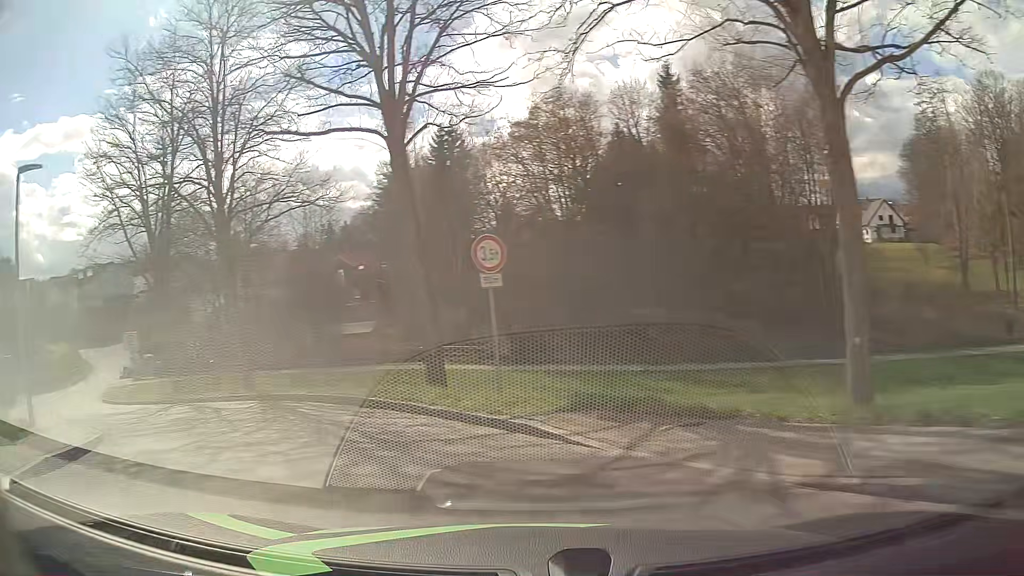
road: residential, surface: asphalt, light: Day
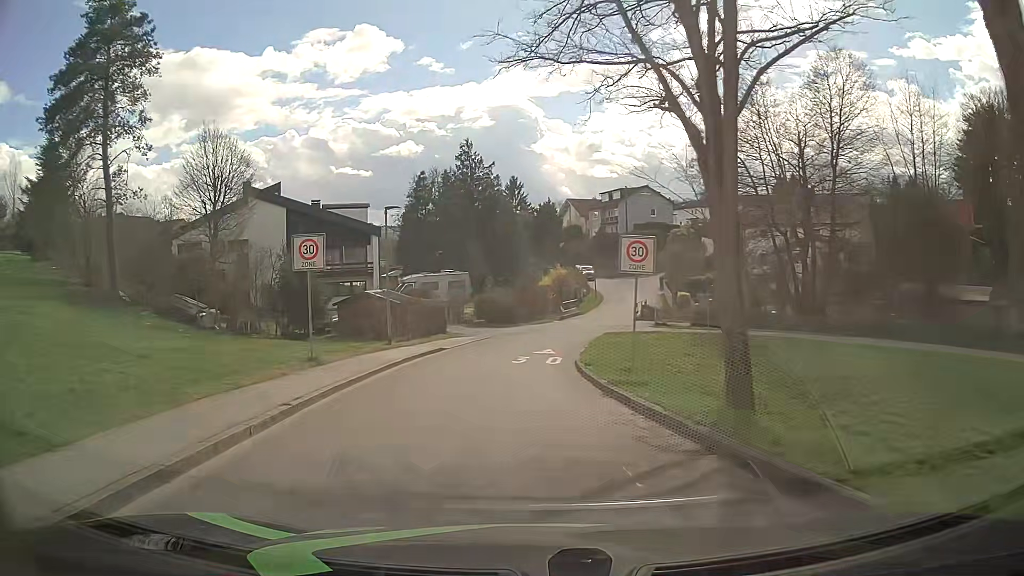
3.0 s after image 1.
(-8.0, +16.2) m; -46°
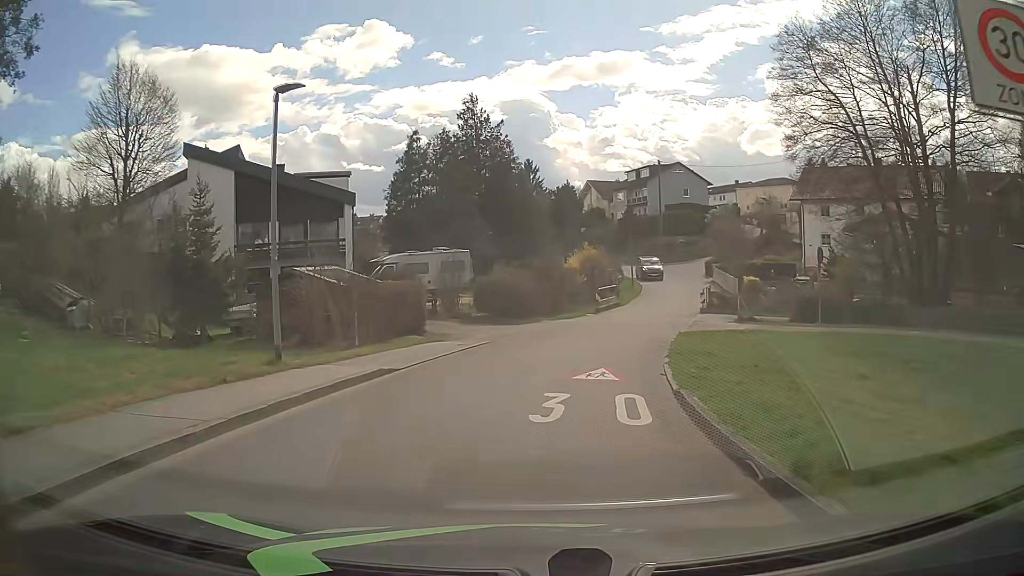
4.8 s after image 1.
(-0.3, +13.0) m; +1°
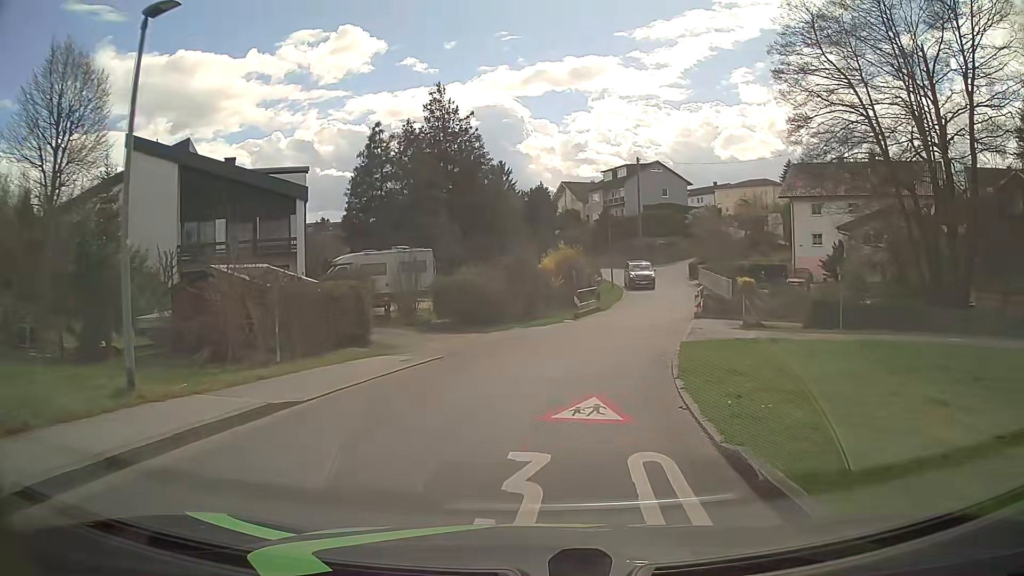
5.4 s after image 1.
(0.0, +4.0) m; 0°
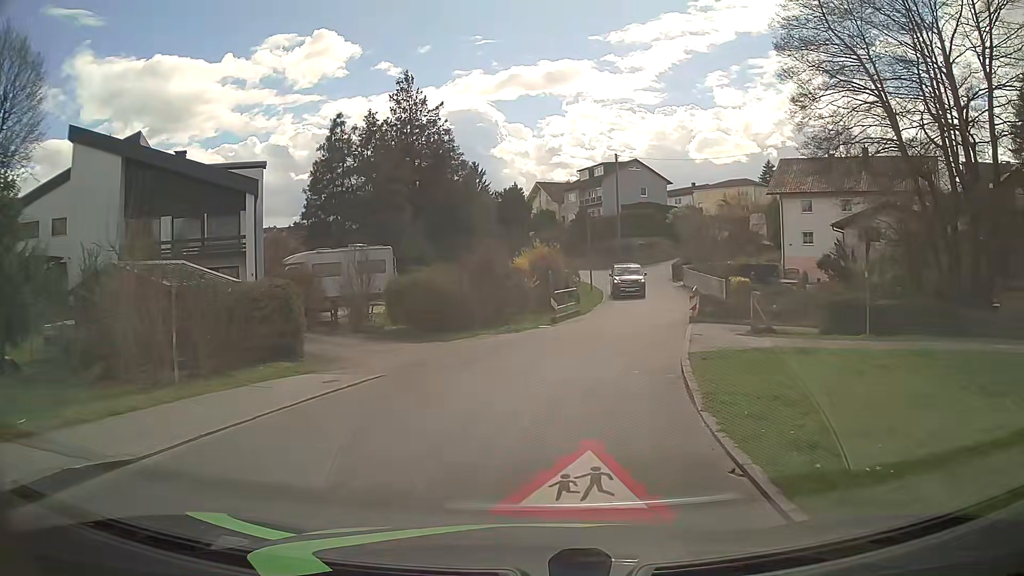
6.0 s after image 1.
(+0.2, +3.5) m; +4°
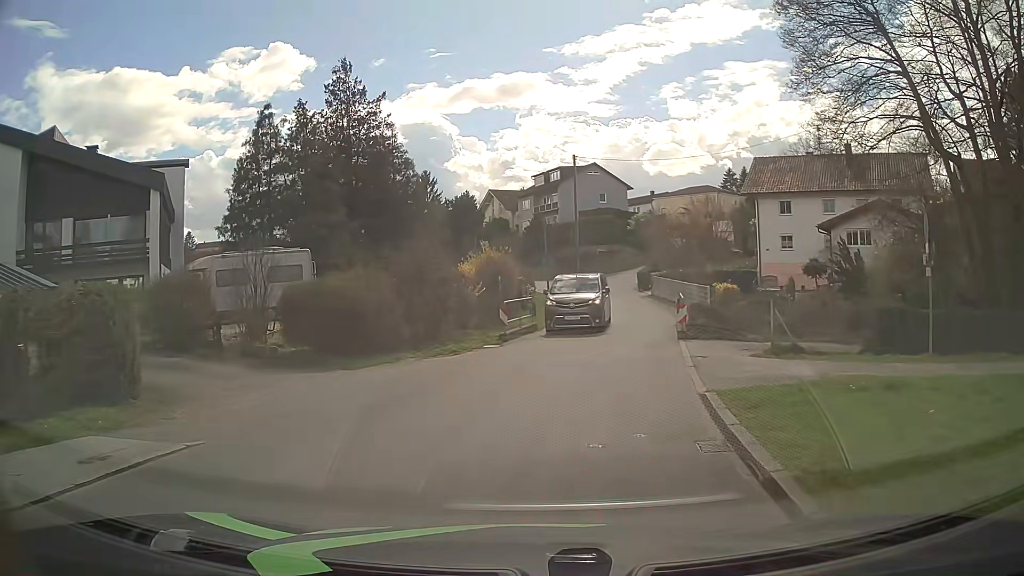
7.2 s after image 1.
(+0.2, +5.2) m; +4°
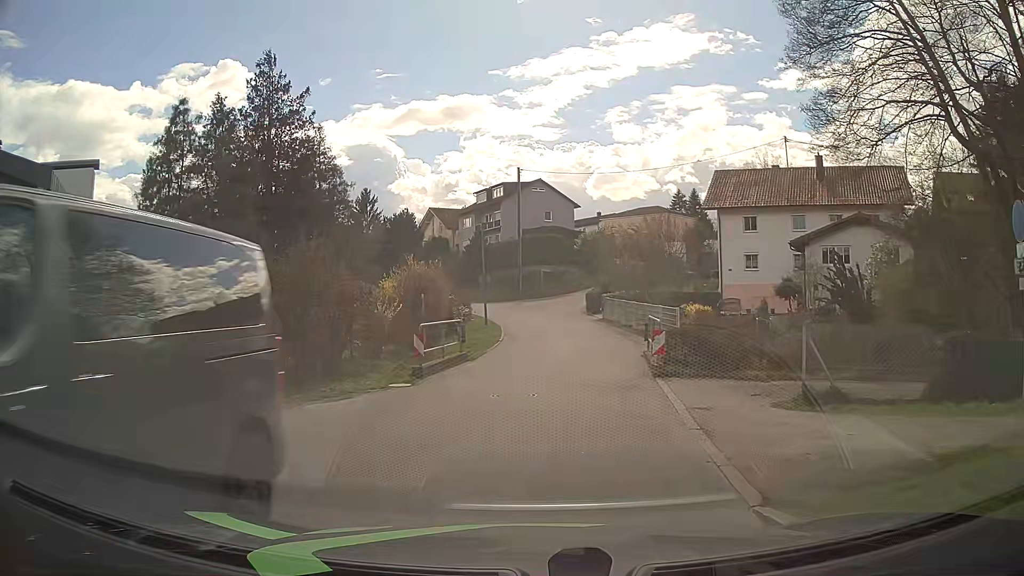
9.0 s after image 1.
(+0.2, +4.9) m; +4°
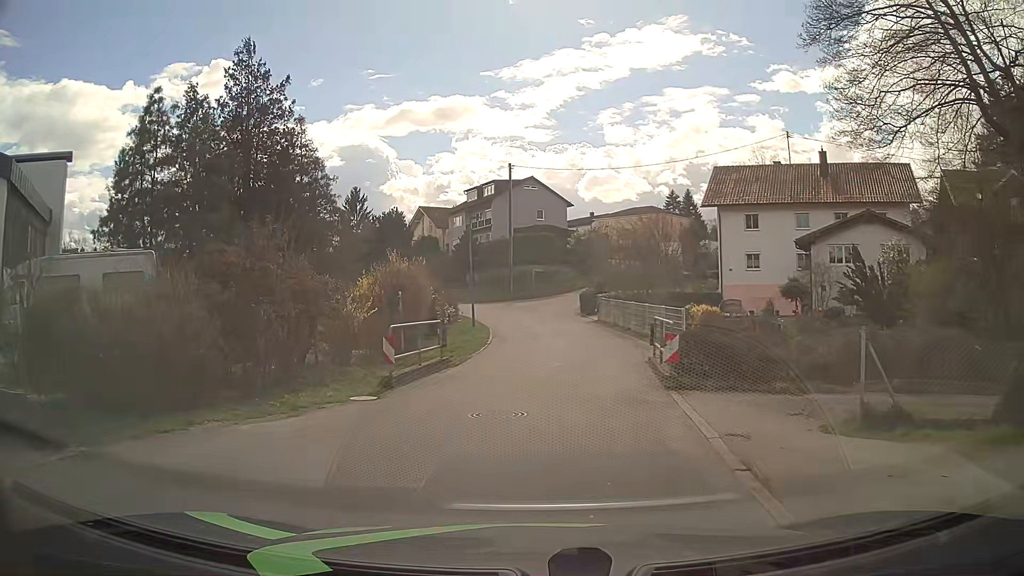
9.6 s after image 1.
(0.0, +2.3) m; +1°
